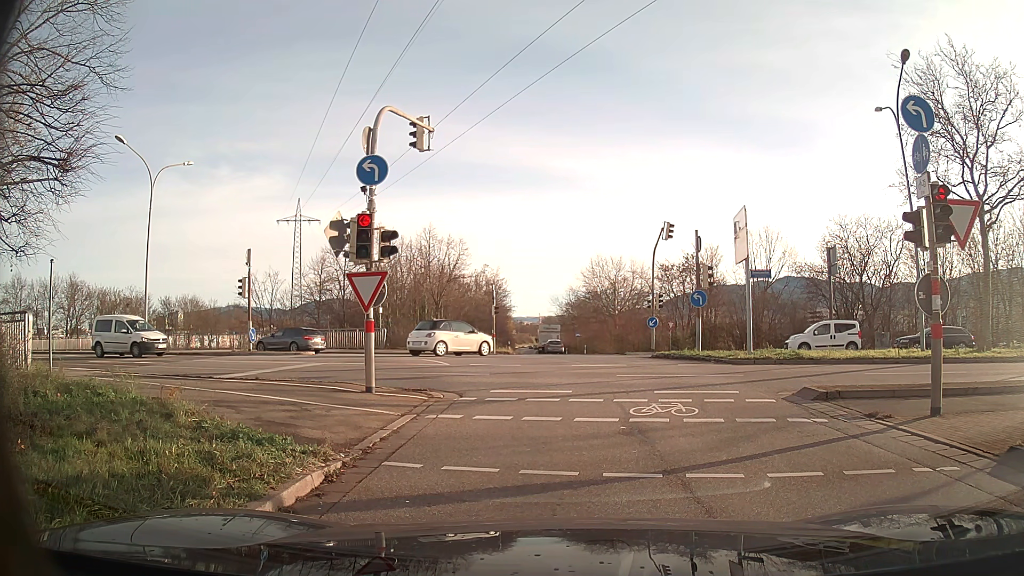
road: primary_link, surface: asphalt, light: Day
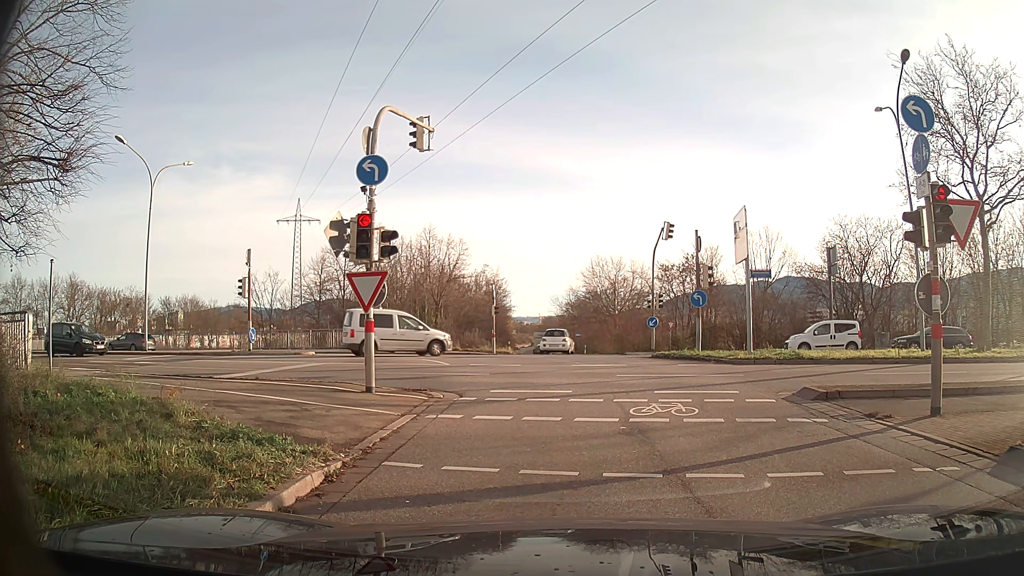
(0.0, 0.0) m; 0°
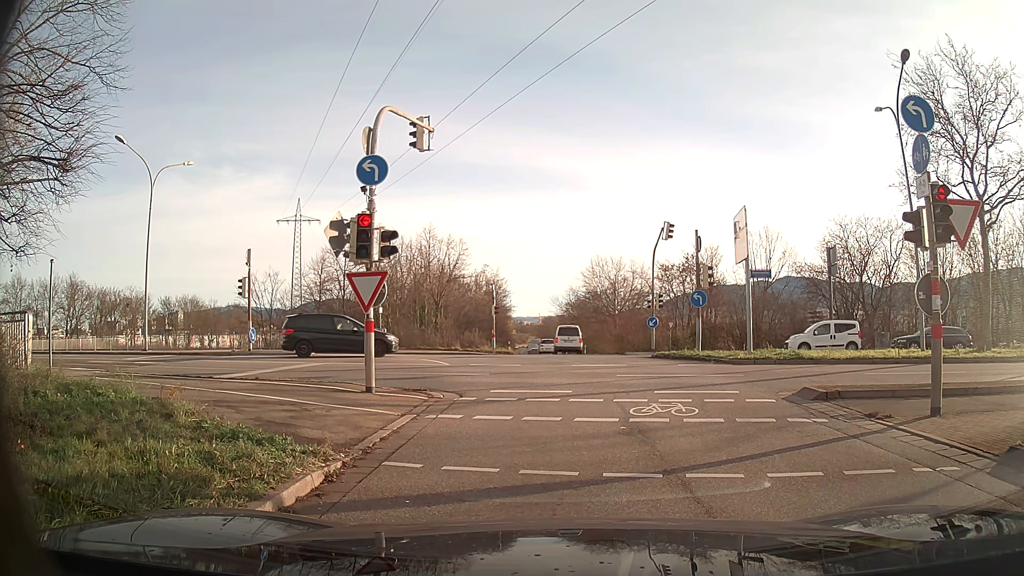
(0.0, 0.0) m; 0°
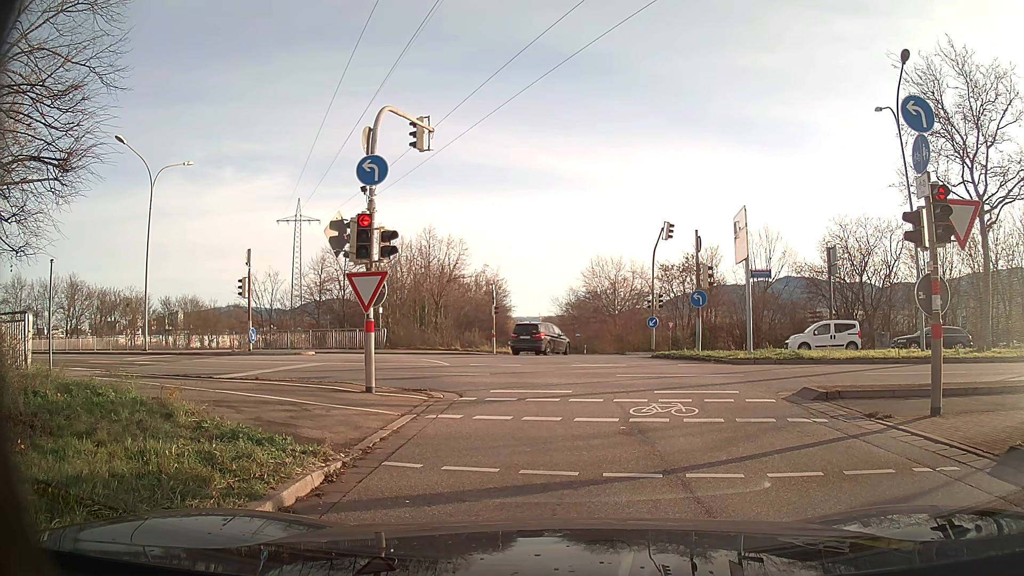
(0.0, 0.0) m; 0°
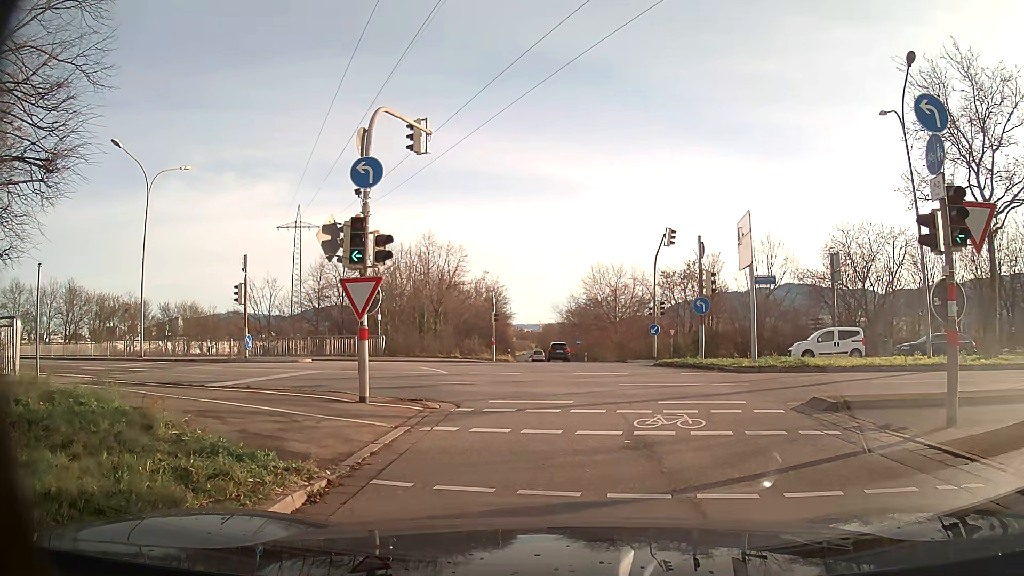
(0.0, +0.5) m; -1°
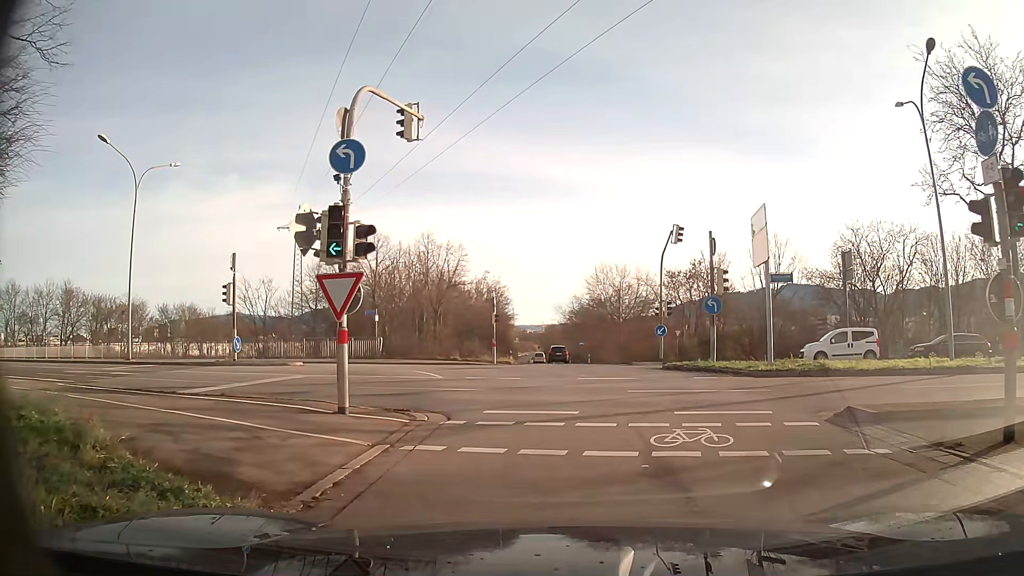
(0.0, +1.5) m; 0°
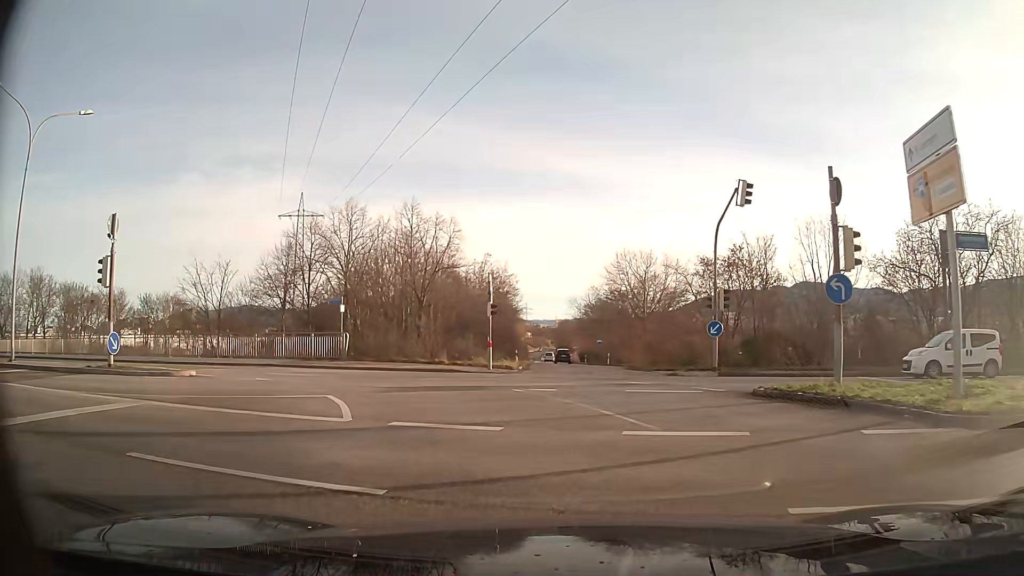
(-0.2, +9.8) m; -3°
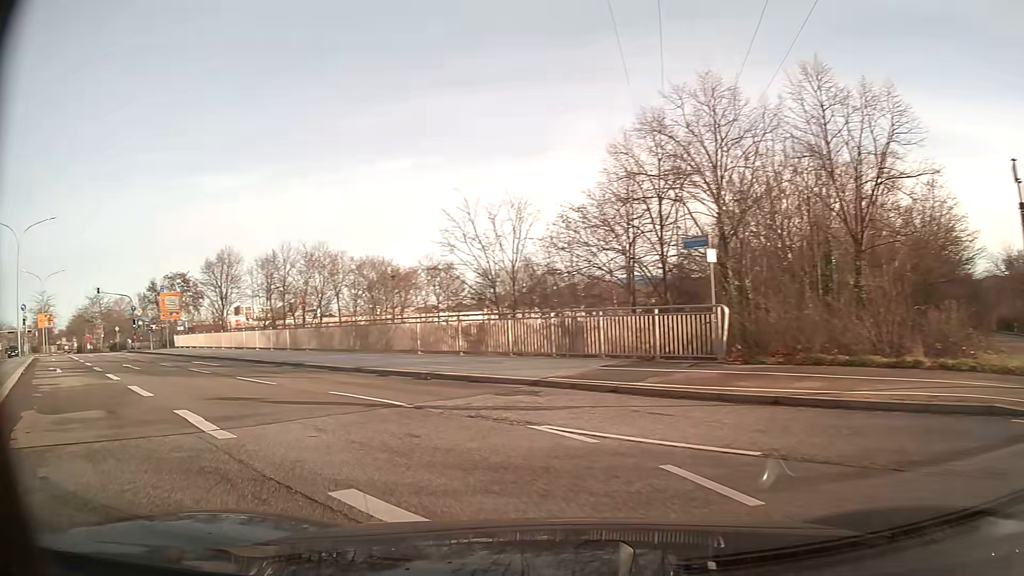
(-4.5, +16.1) m; -38°
